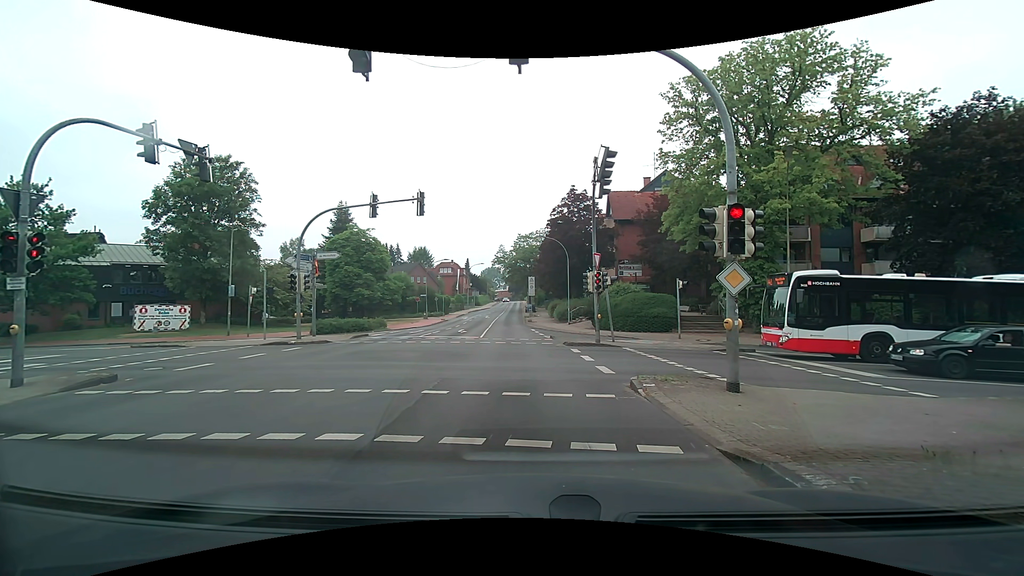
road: secondary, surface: asphalt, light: Day
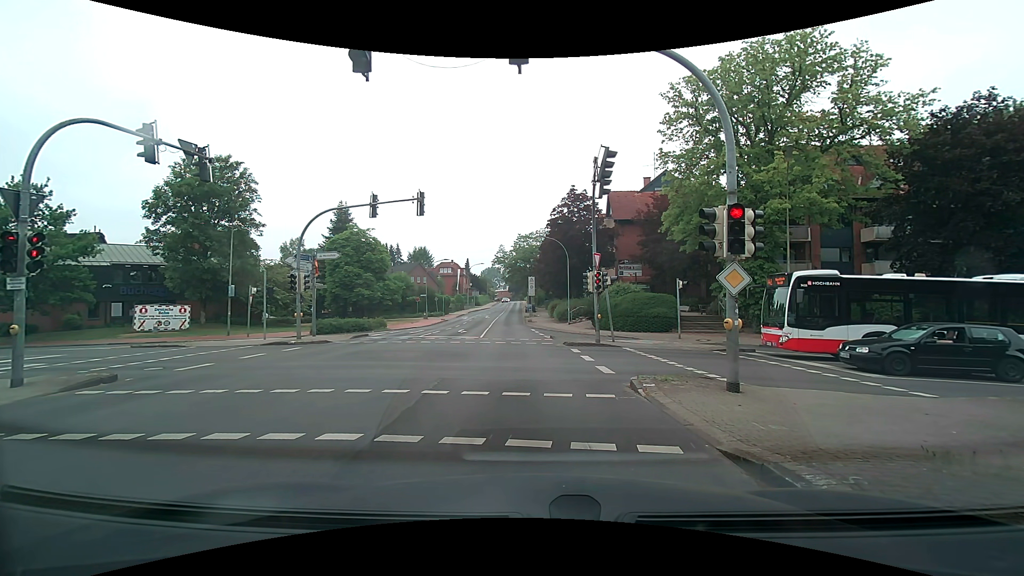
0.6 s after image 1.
(0.0, 0.0) m; 0°
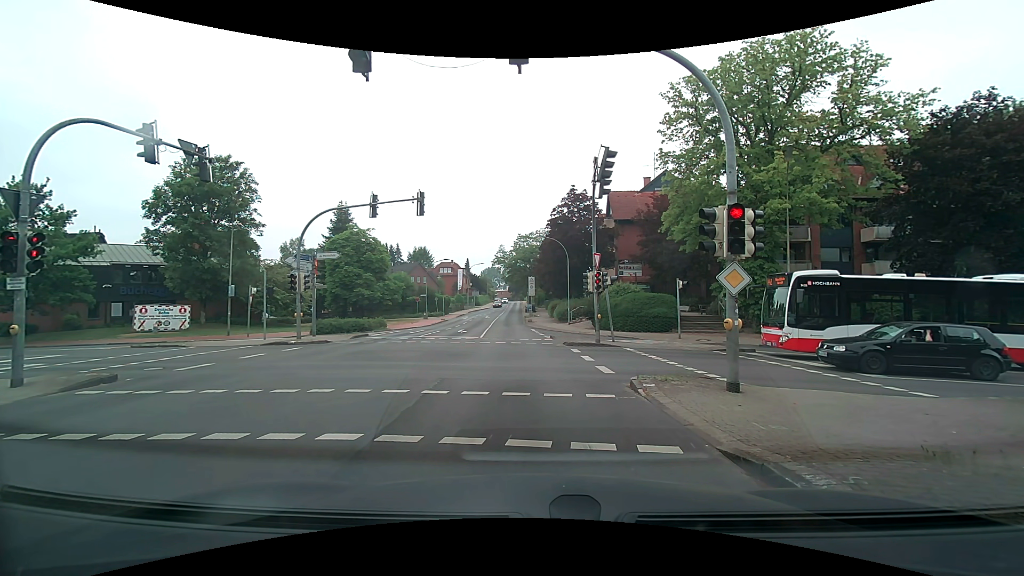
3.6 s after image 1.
(0.0, 0.0) m; 0°
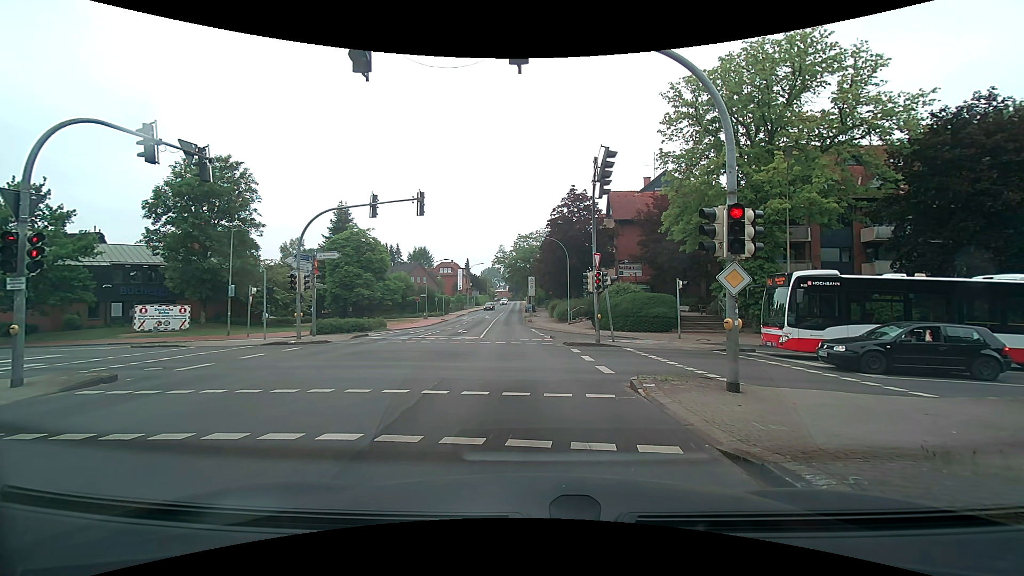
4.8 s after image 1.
(0.0, 0.0) m; 0°
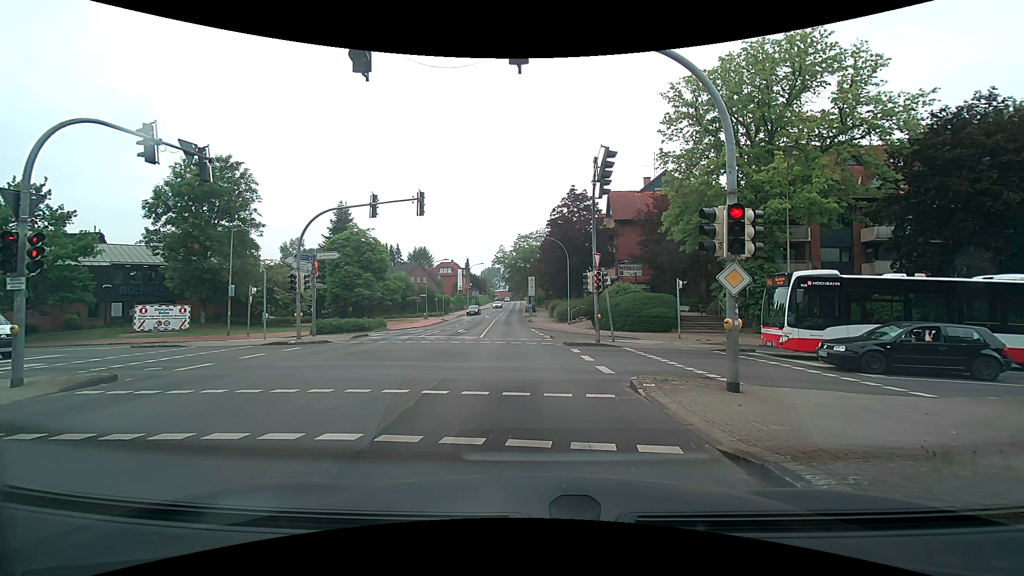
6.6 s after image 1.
(0.0, 0.0) m; 0°
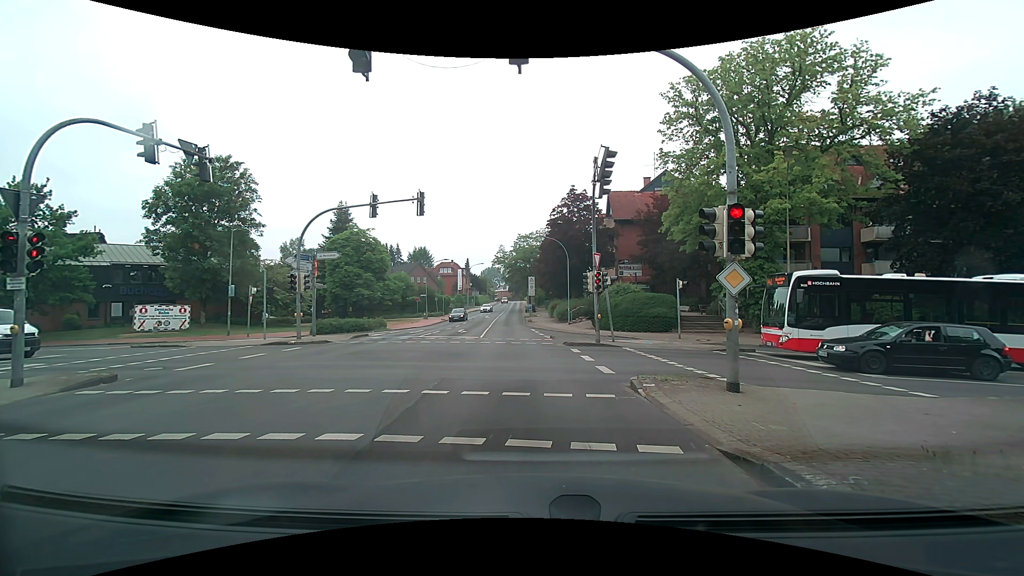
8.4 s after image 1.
(0.0, 0.0) m; 0°
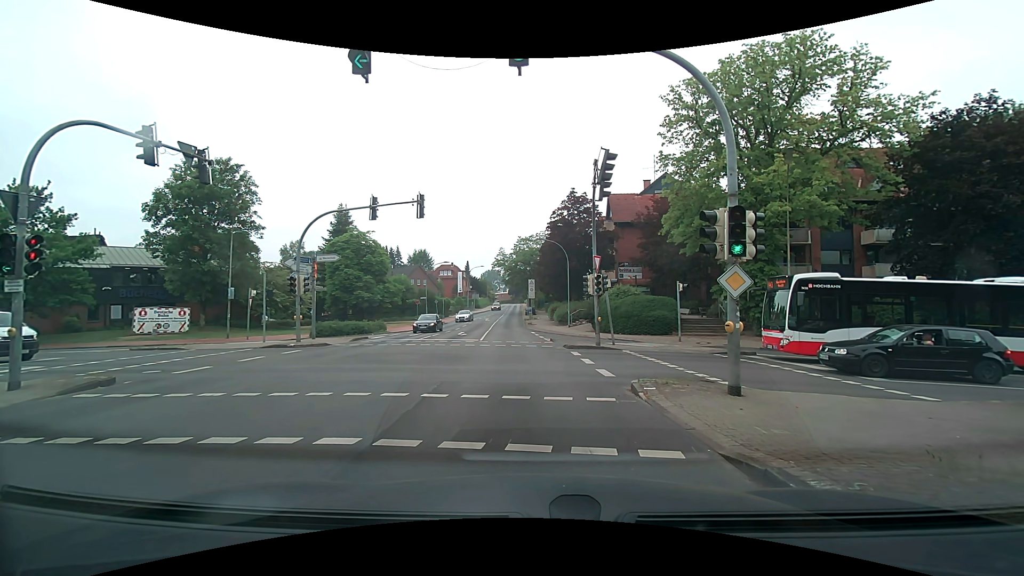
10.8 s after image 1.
(0.0, 0.0) m; 0°
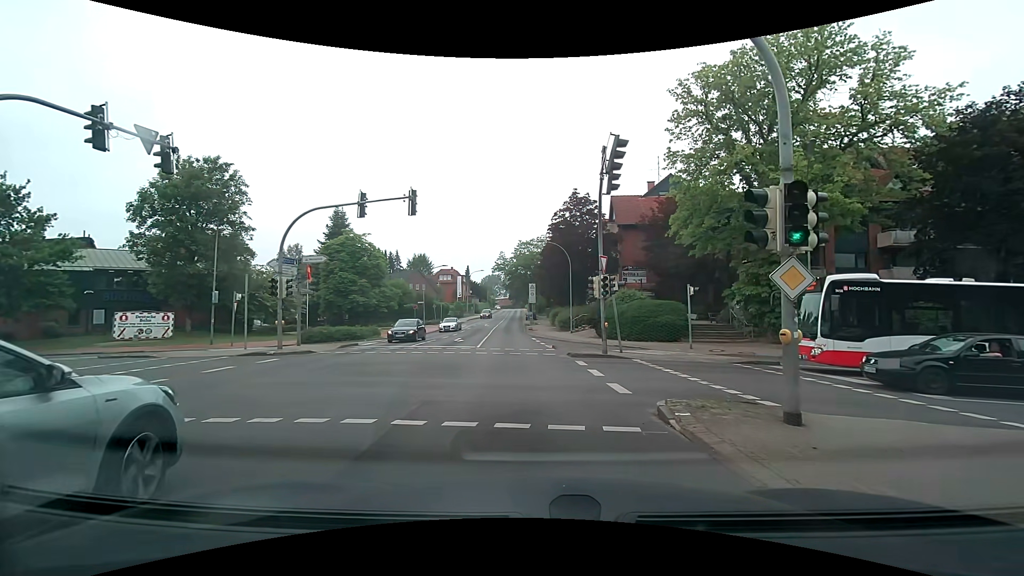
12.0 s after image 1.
(+0.1, +2.1) m; +1°
(0, +10) (0, +20) (0, +30) (-1, +40) (-1, +50) (-2, +60) (-2, +70) (-2, +80) (-2, +90) (-2, +100) m
